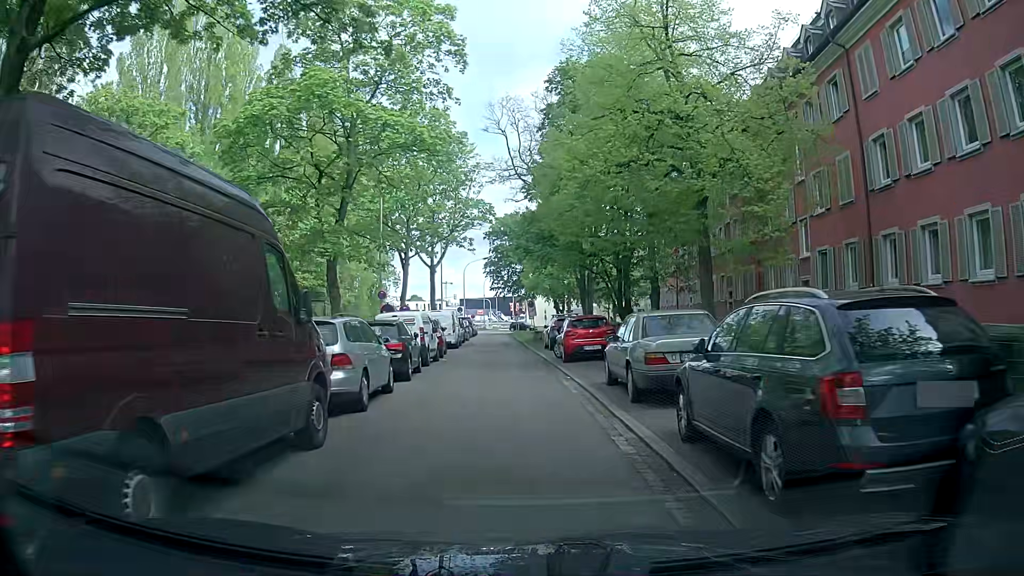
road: residential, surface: asphalt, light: Day
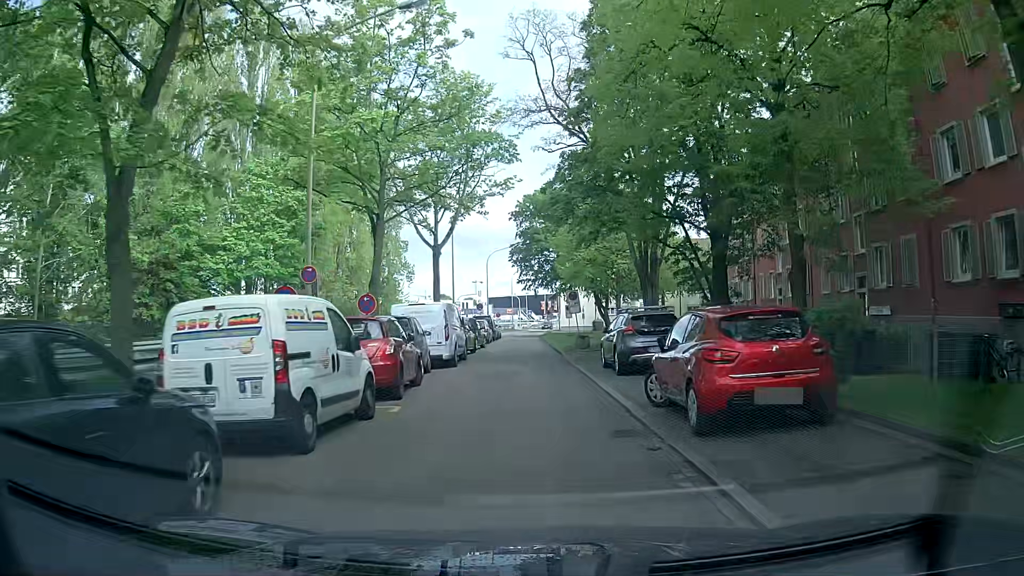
(-0.1, +13.6) m; -1°
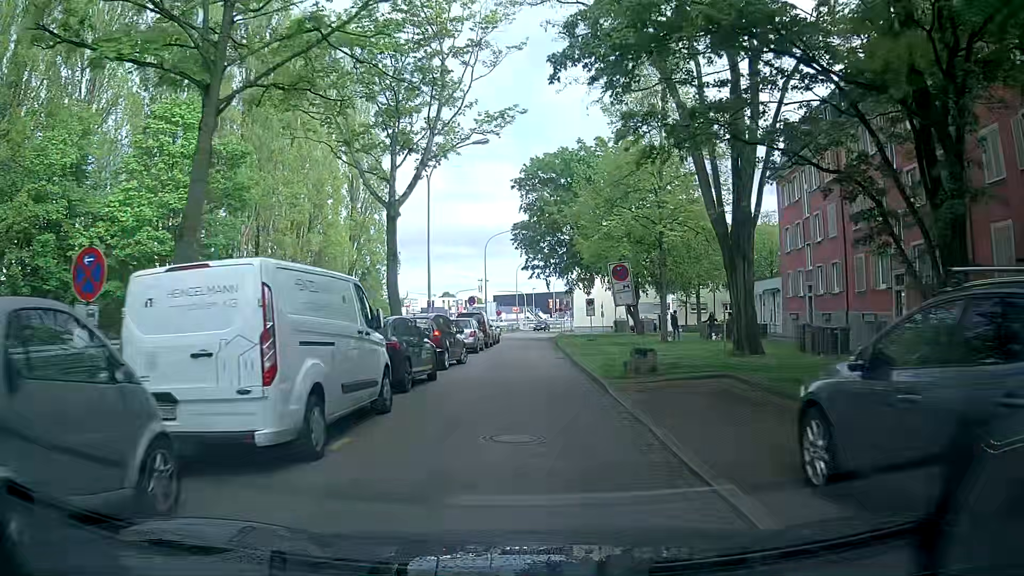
(-0.2, +13.8) m; -2°
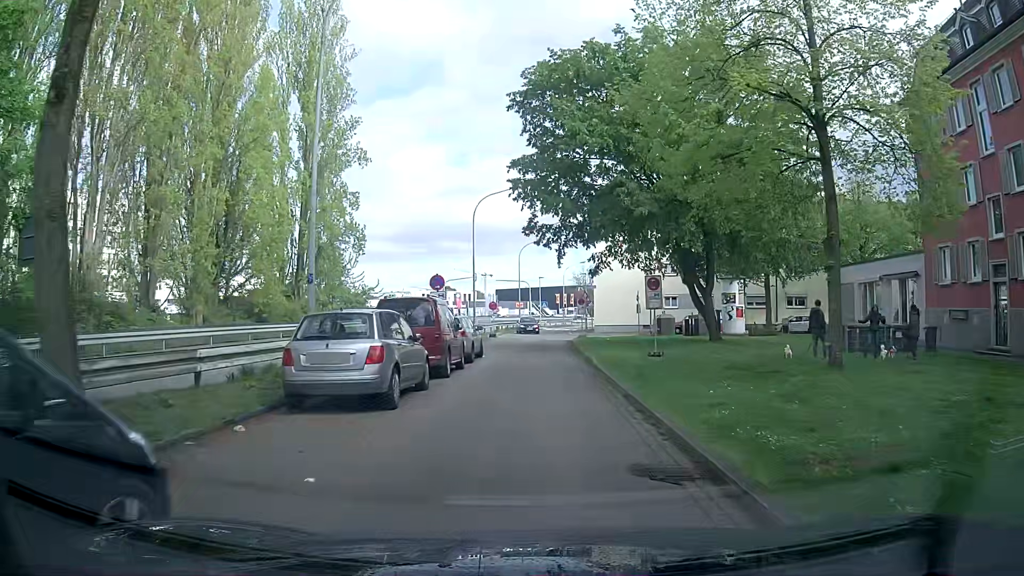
(+0.1, +18.4) m; -1°
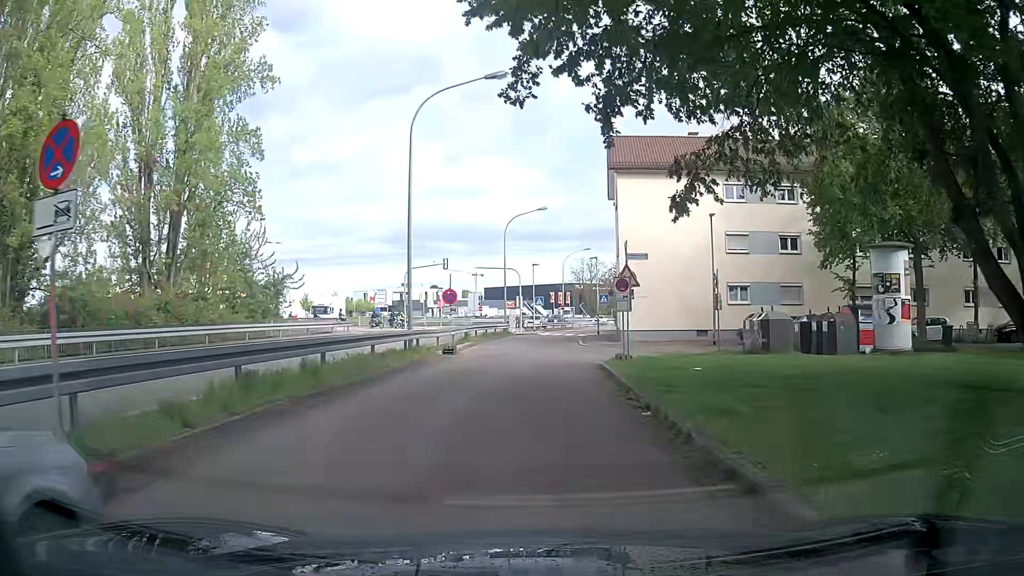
(+0.5, +20.9) m; +2°
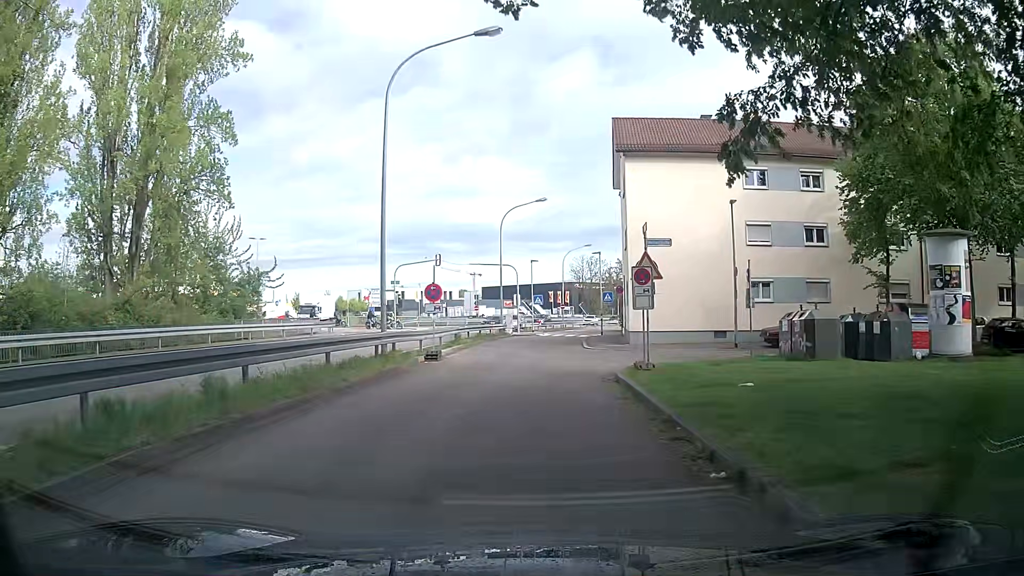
(0.0, +3.8) m; -1°
